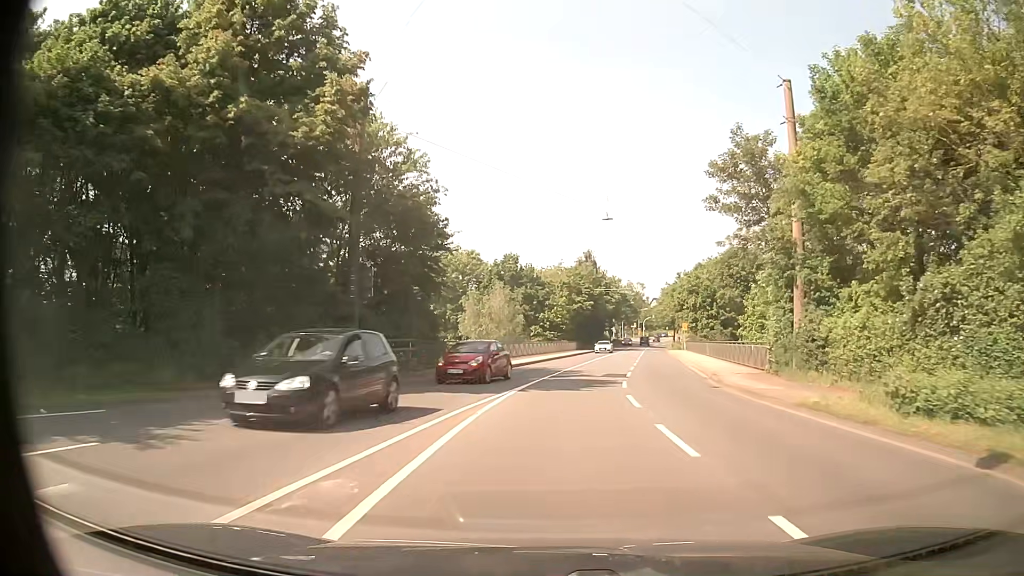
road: secondary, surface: asphalt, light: Day
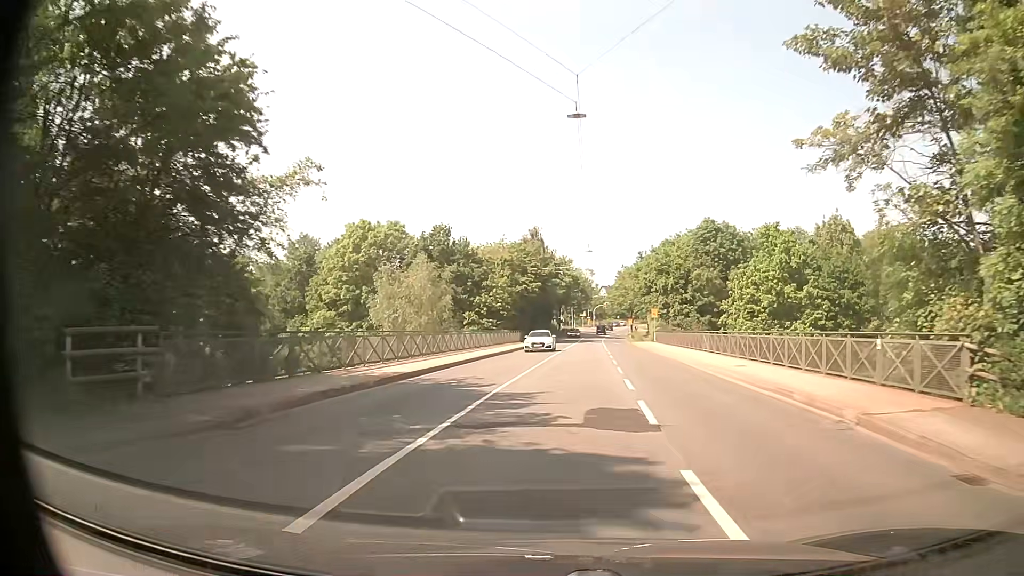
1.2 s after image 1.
(+0.8, +16.7) m; +5°
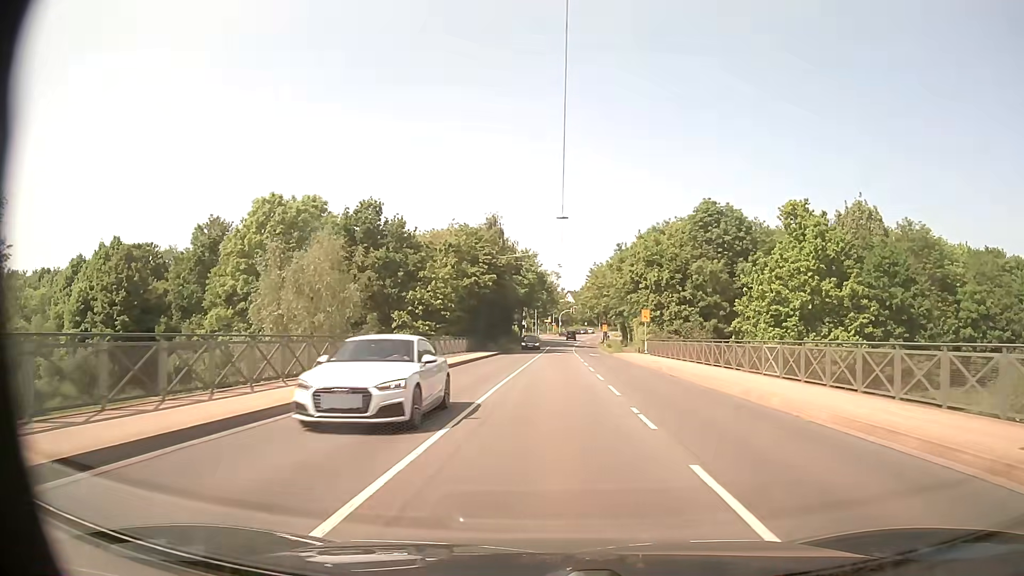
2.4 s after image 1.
(+0.6, +17.7) m; +3°
(0, +10) (0, +20) (0, +30) (0, +40) (+1, +50) (+1, +60) (+1, +70) (+1, +80) (+2, +90) (+2, +100) m
